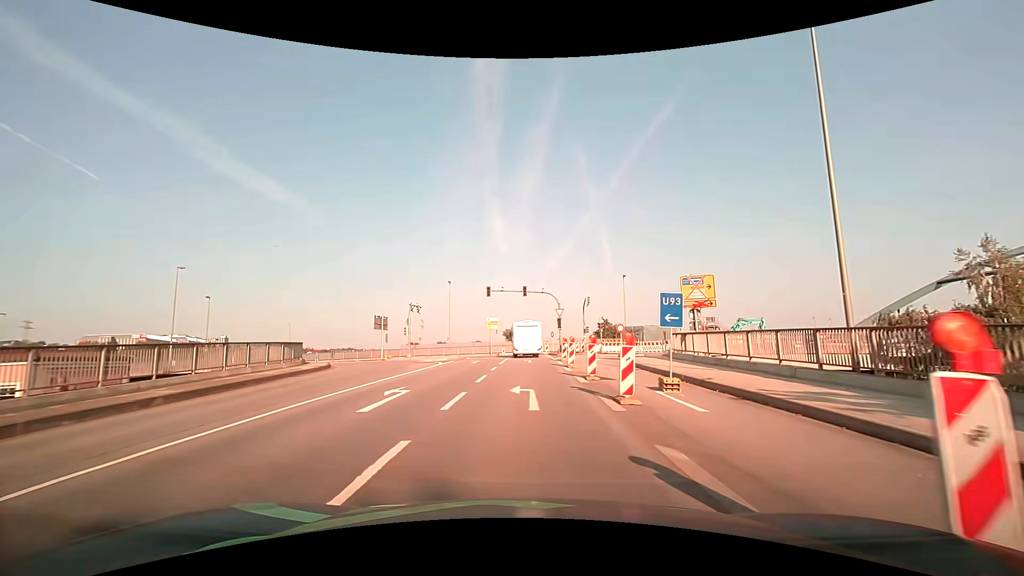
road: primary_link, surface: asphalt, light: Day
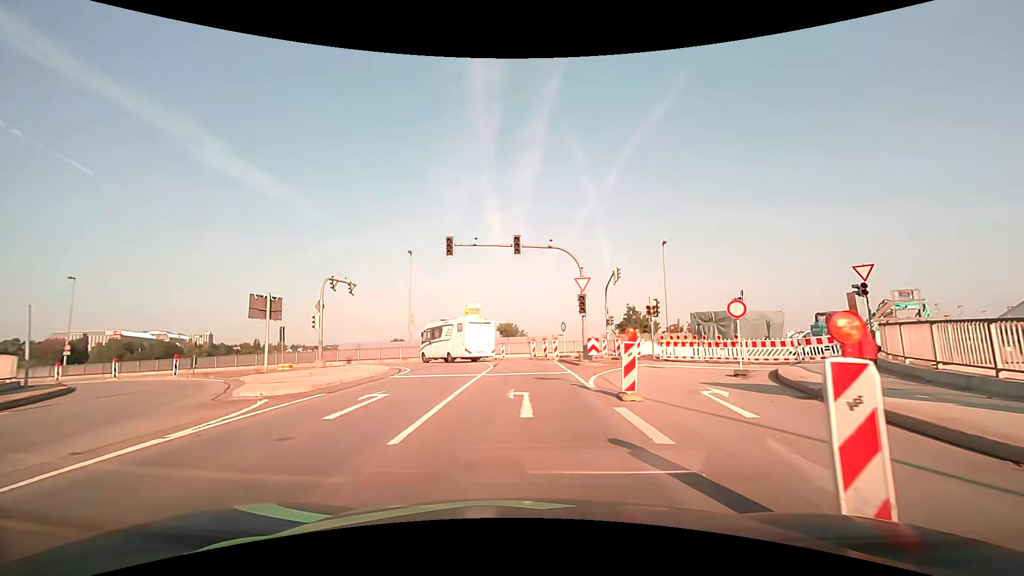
(+0.1, +20.6) m; 0°
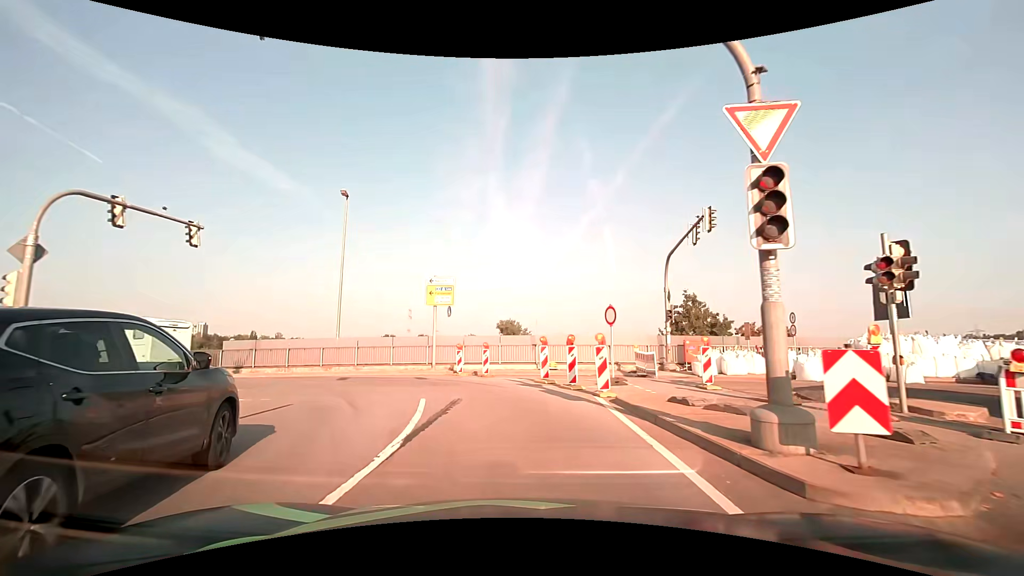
(-0.1, +18.1) m; -1°
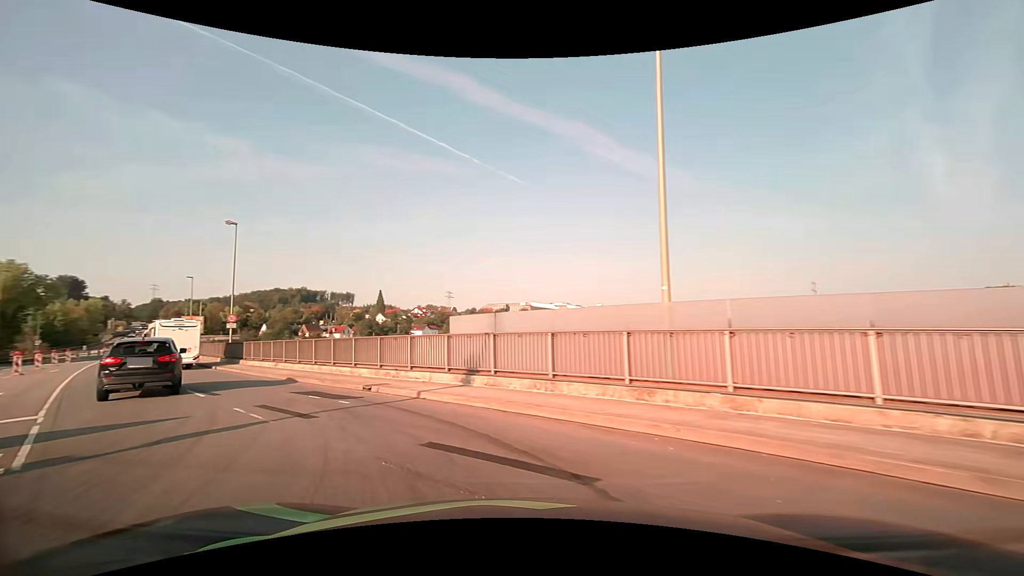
(-5.0, +19.1) m; -43°
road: primary
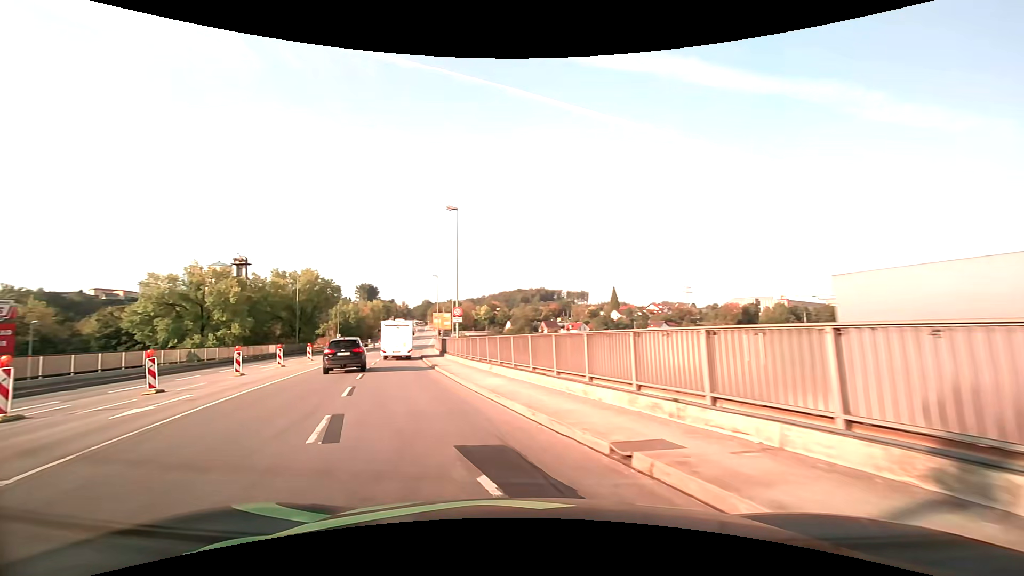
(-1.9, +8.2) m; -26°
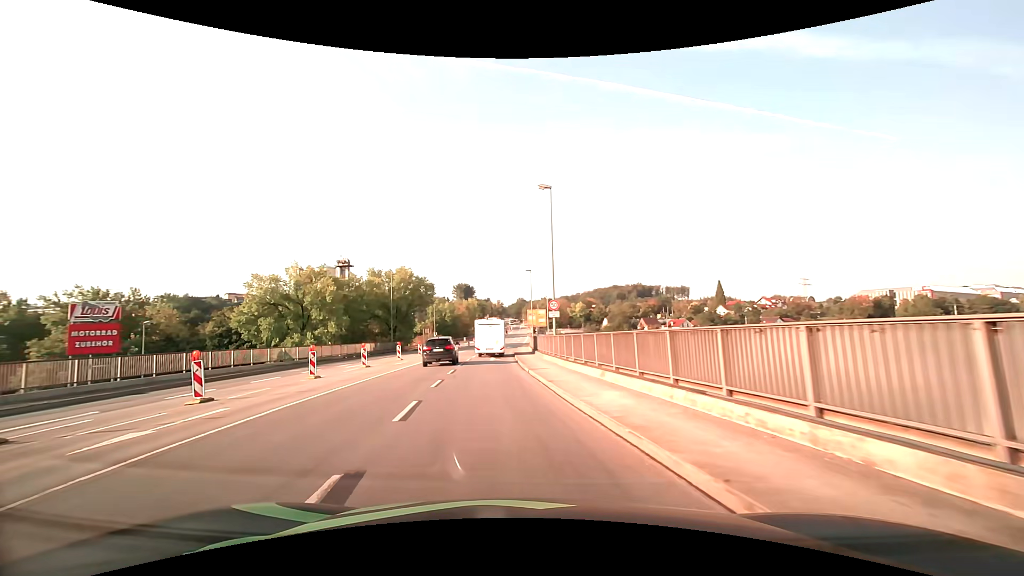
(-0.4, +4.5) m; -9°
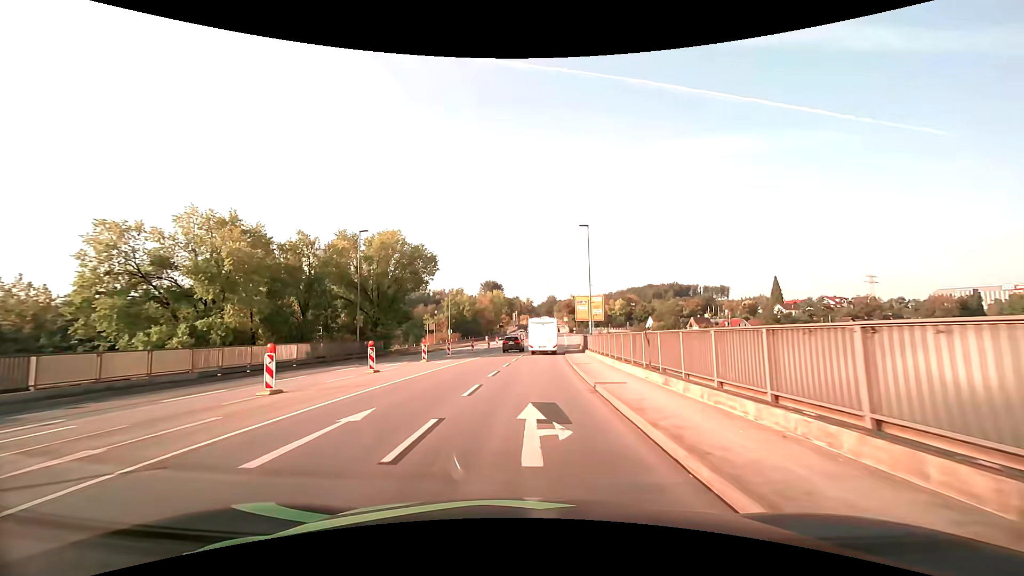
(-2.7, +26.7) m; -5°
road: primary_link
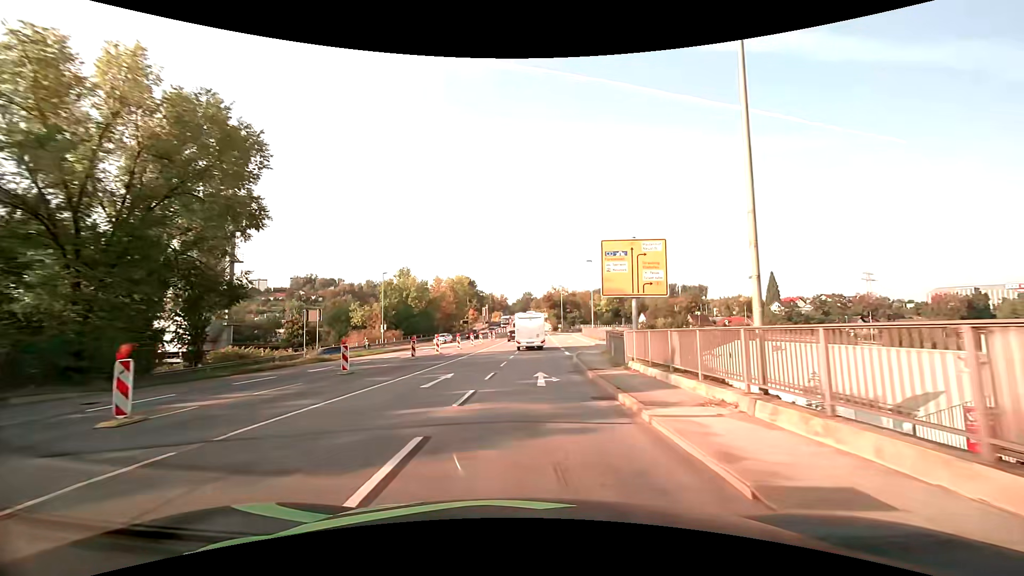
(+0.5, +31.6) m; +3°
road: primary
(0, +10) (0, +20) (0, +30) (-1, +40) (-1, +50) (-2, +60) (-2, +70) (-2, +80) (-2, +90) (-2, +100) m
